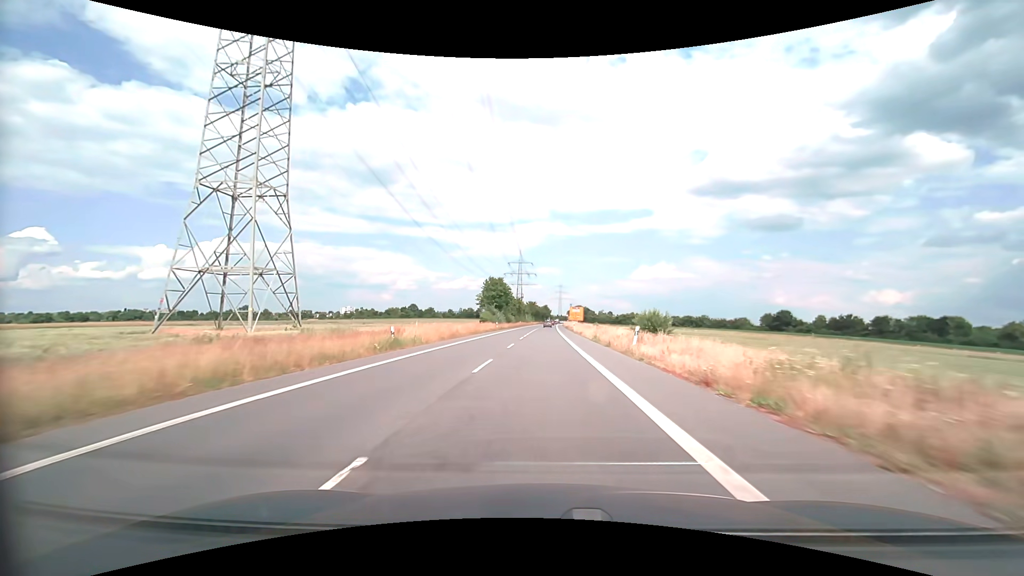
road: secondary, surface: asphalt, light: Day
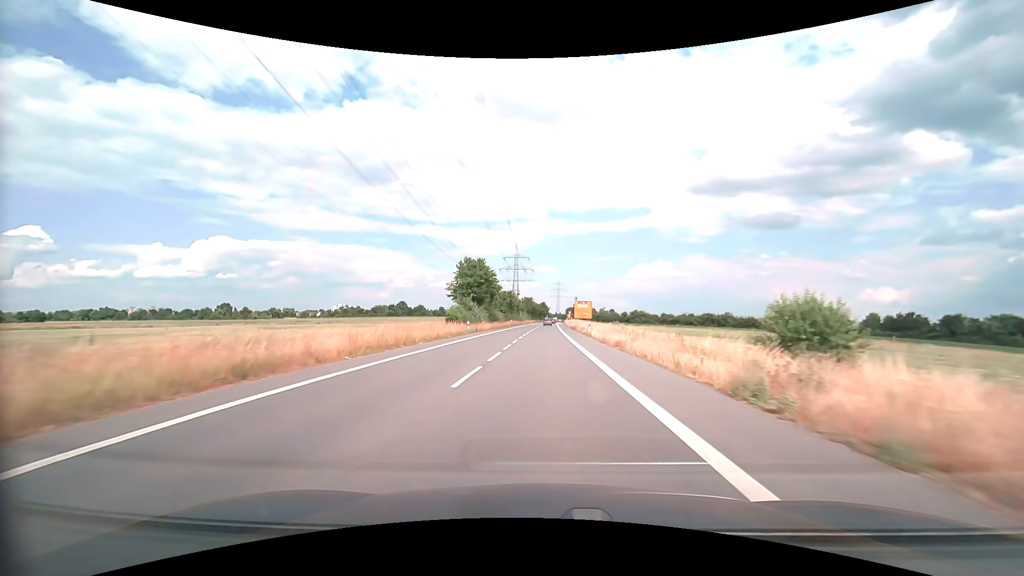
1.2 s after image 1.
(+0.1, +27.0) m; 0°
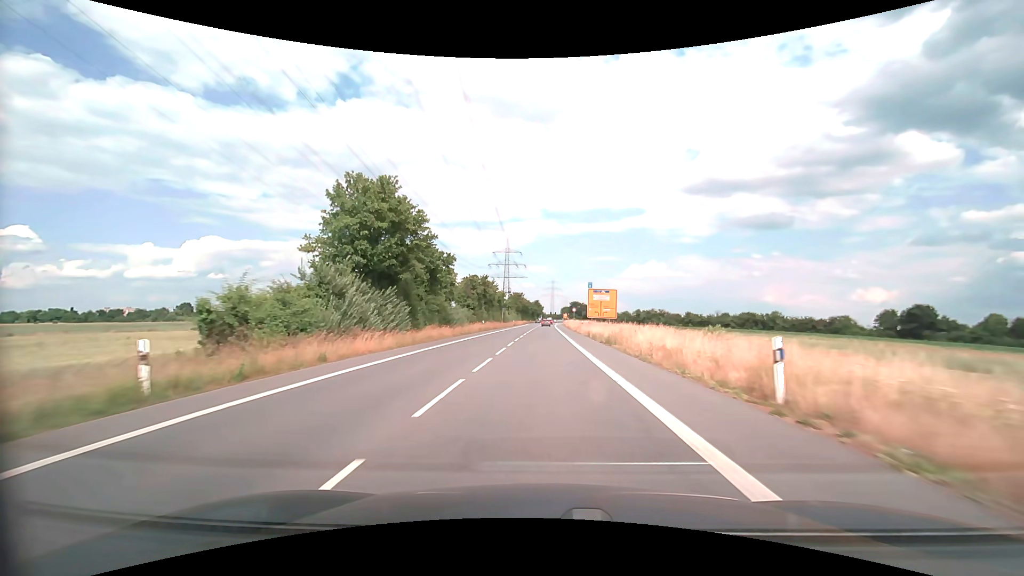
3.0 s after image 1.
(+0.2, +38.8) m; +1°
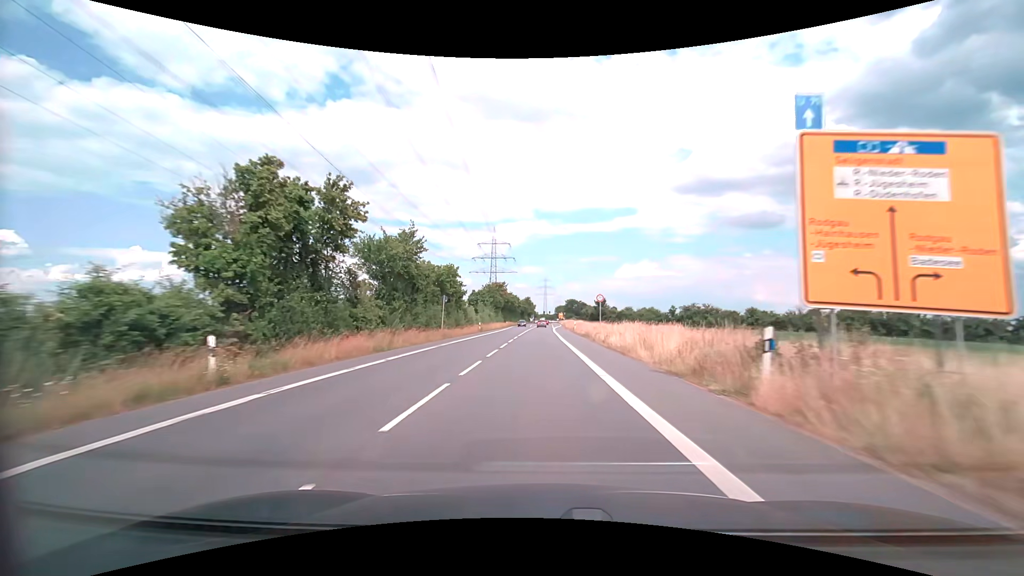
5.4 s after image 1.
(+0.5, +48.5) m; +1°
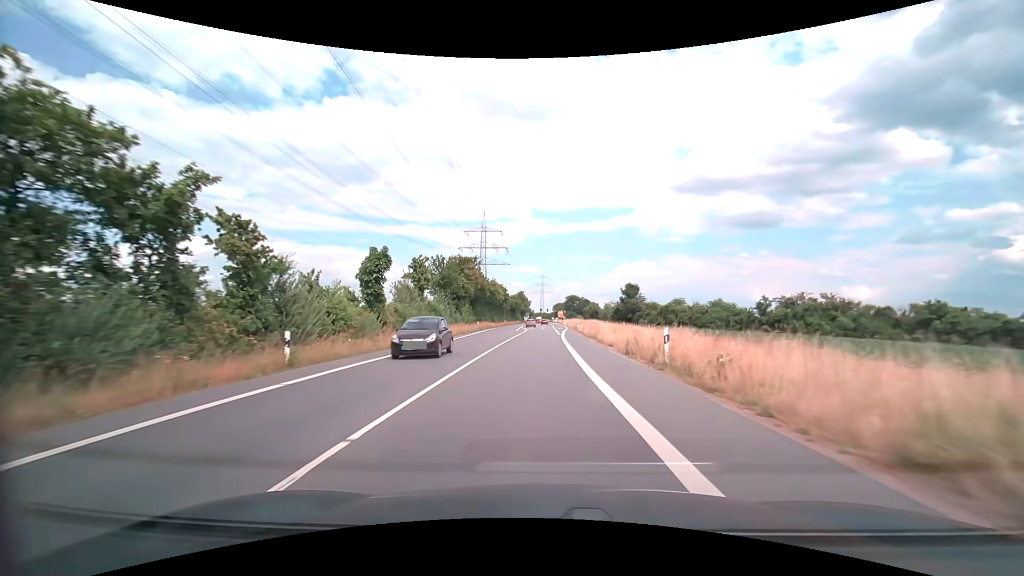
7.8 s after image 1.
(0.0, +45.0) m; 0°
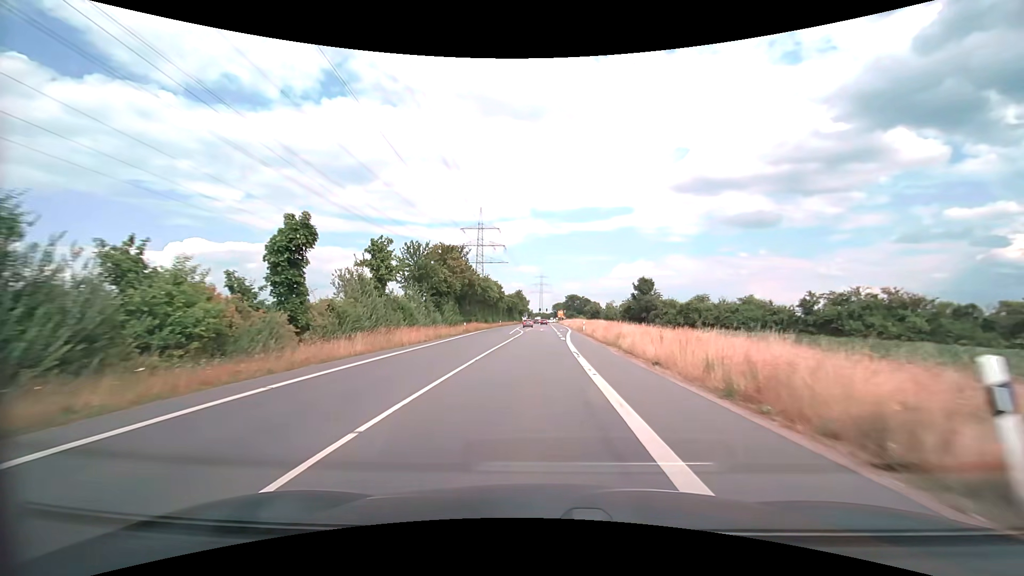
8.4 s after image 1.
(0.0, +10.7) m; 0°
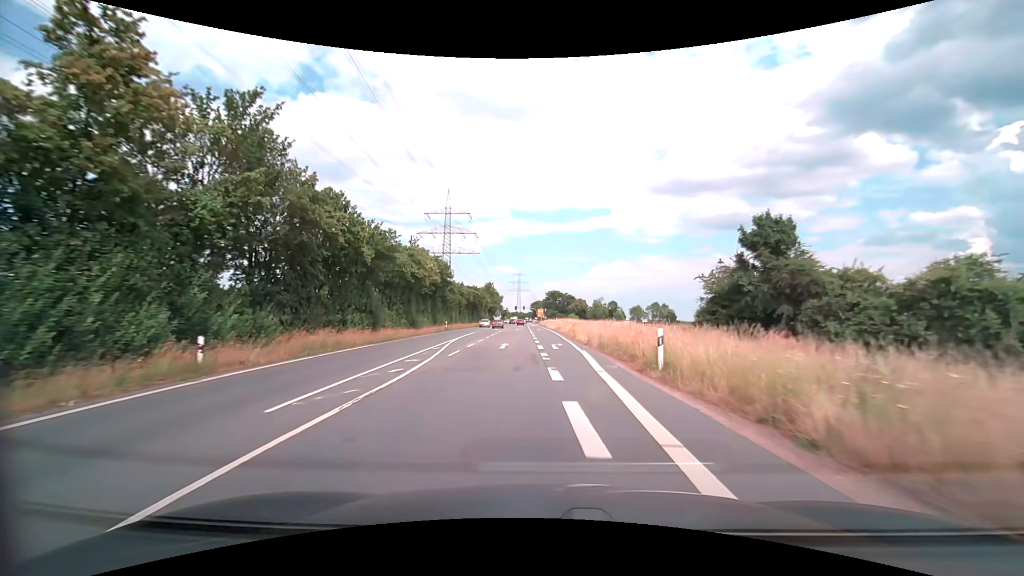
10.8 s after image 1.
(+0.8, +40.6) m; +3°
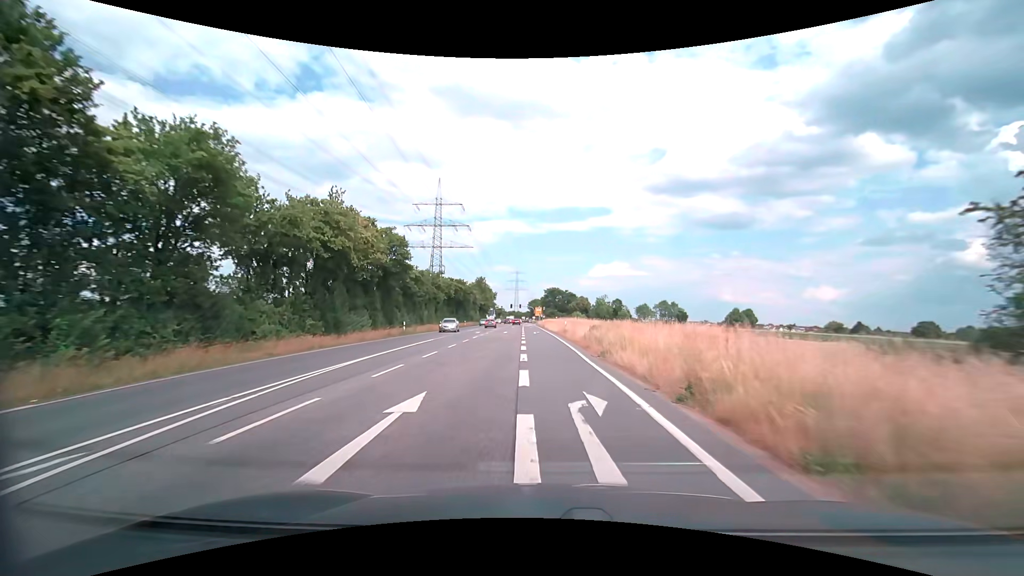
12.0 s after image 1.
(+0.1, +19.0) m; 0°
(0, +10) (0, +20) (0, +30) (0, +40) (0, +50) (0, +60) (-1, +70) (-1, +80) (-2, +90) (-2, +100) m
